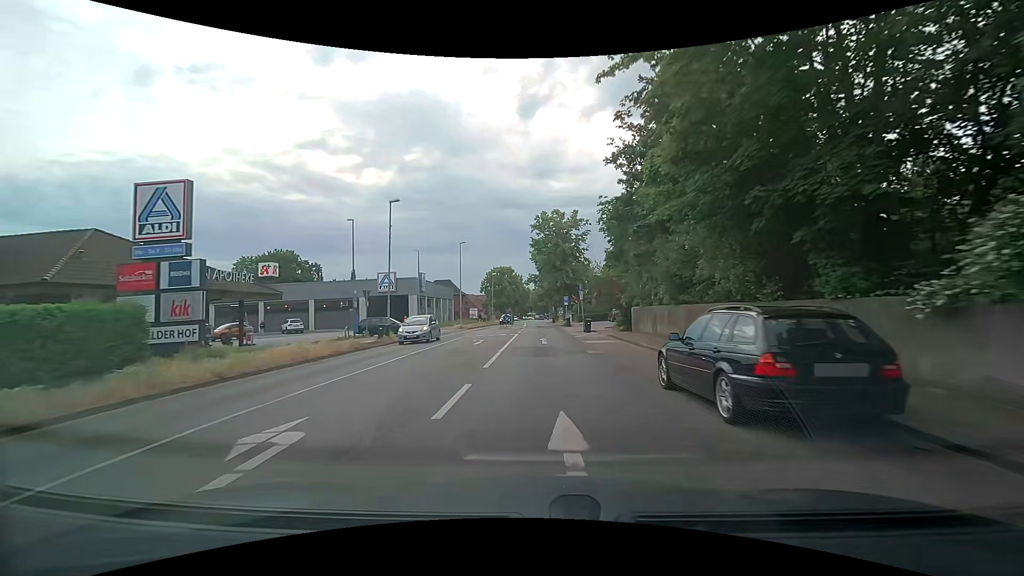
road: secondary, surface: asphalt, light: Day
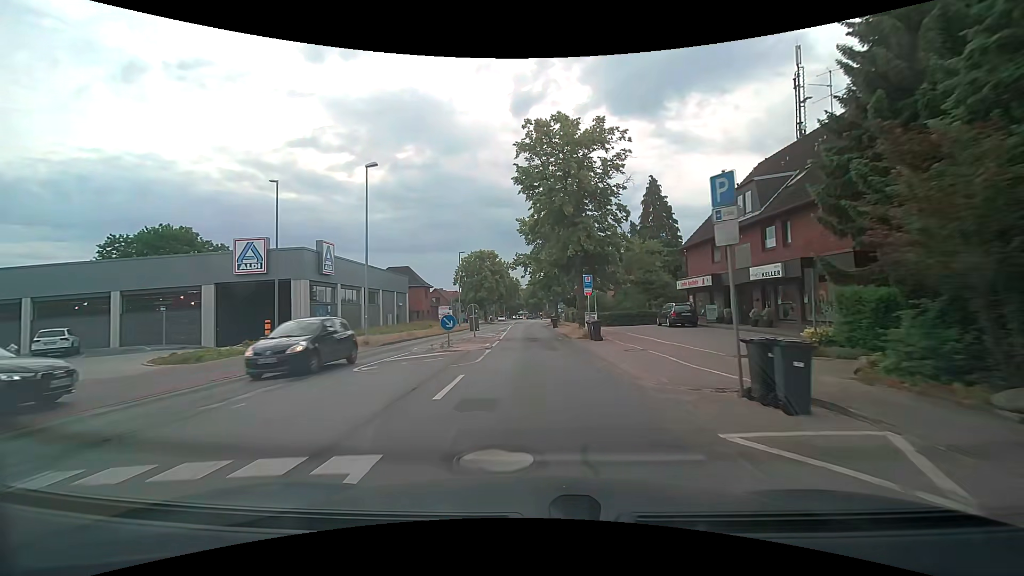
(+0.3, +28.1) m; 0°
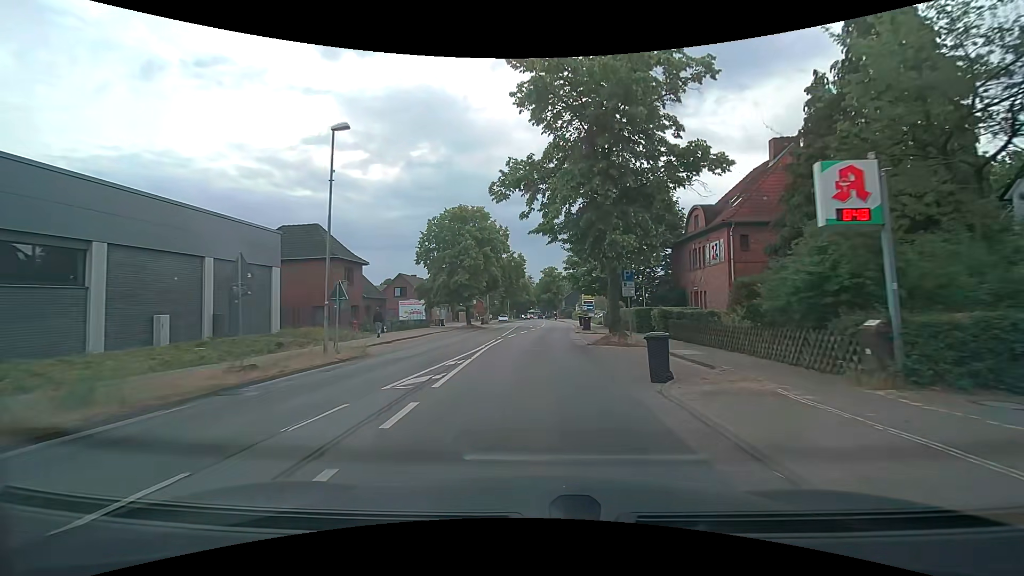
(+0.2, +35.2) m; -2°
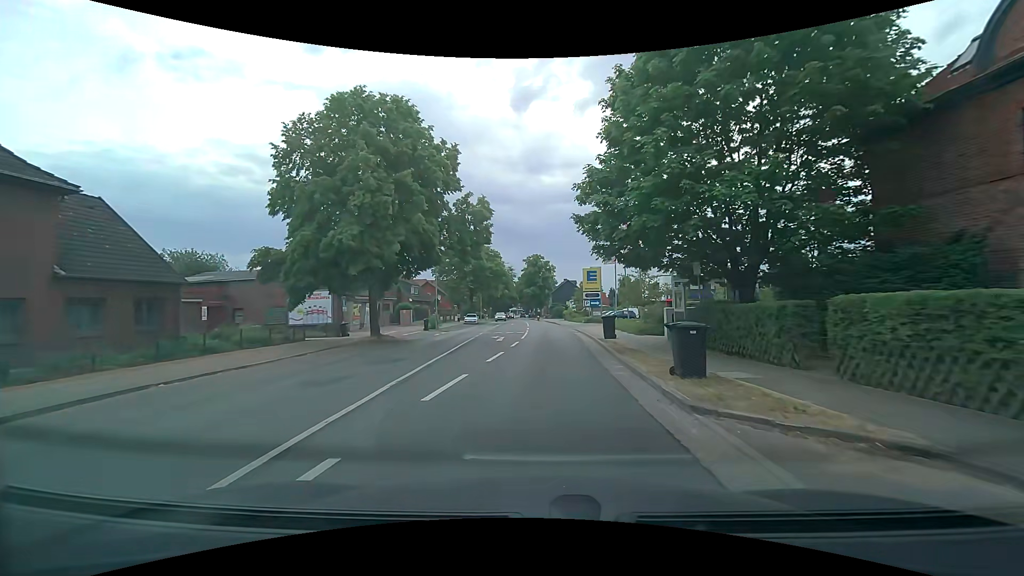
(+0.8, +26.6) m; +3°
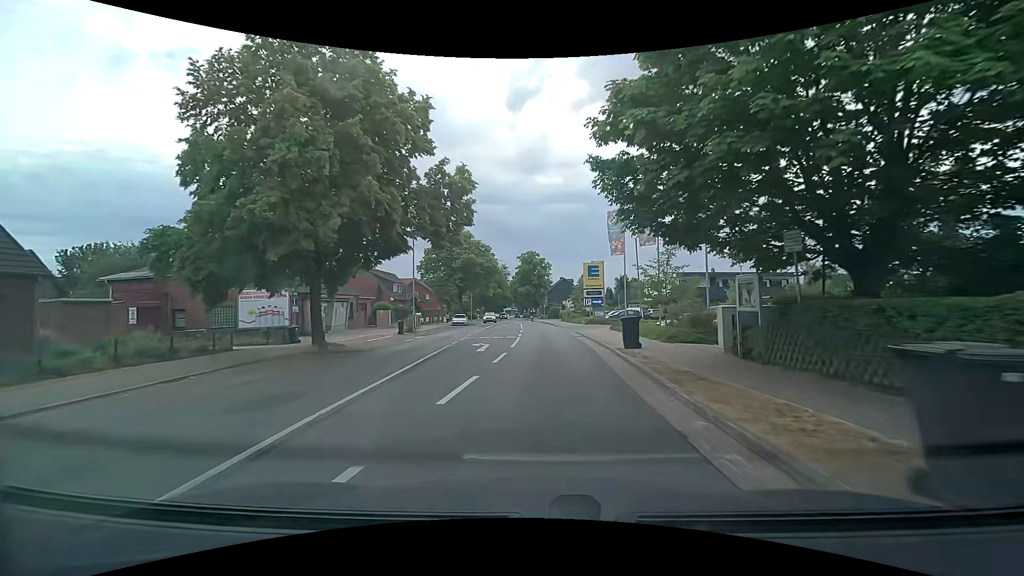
(0.0, +6.3) m; 0°
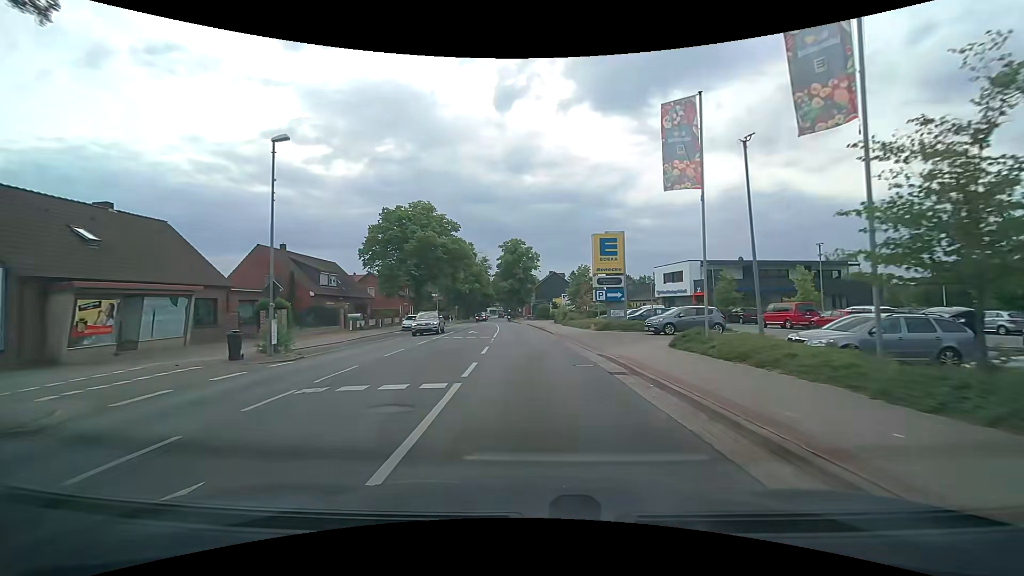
(+0.3, +17.9) m; +1°
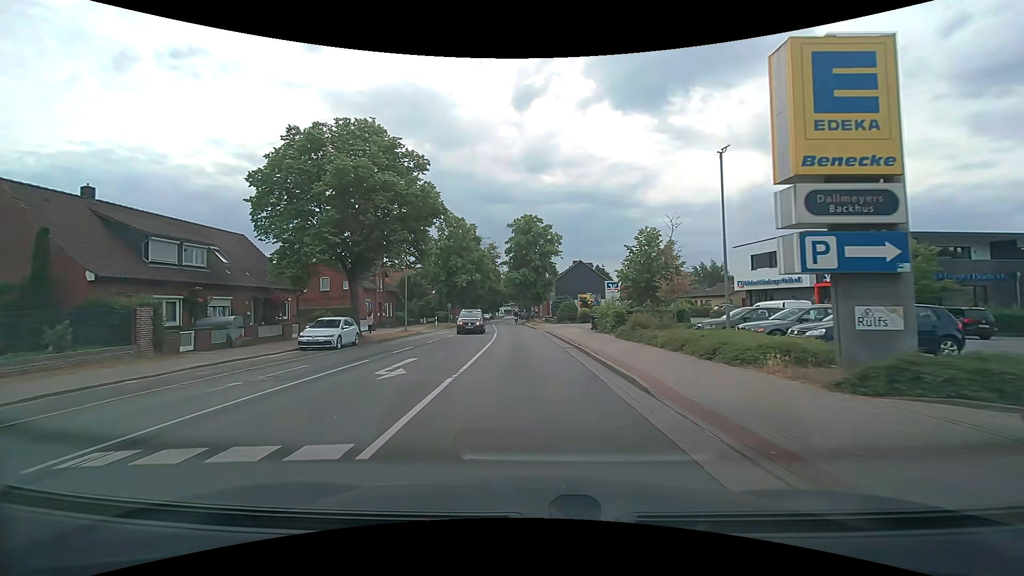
(-0.2, +22.5) m; -2°
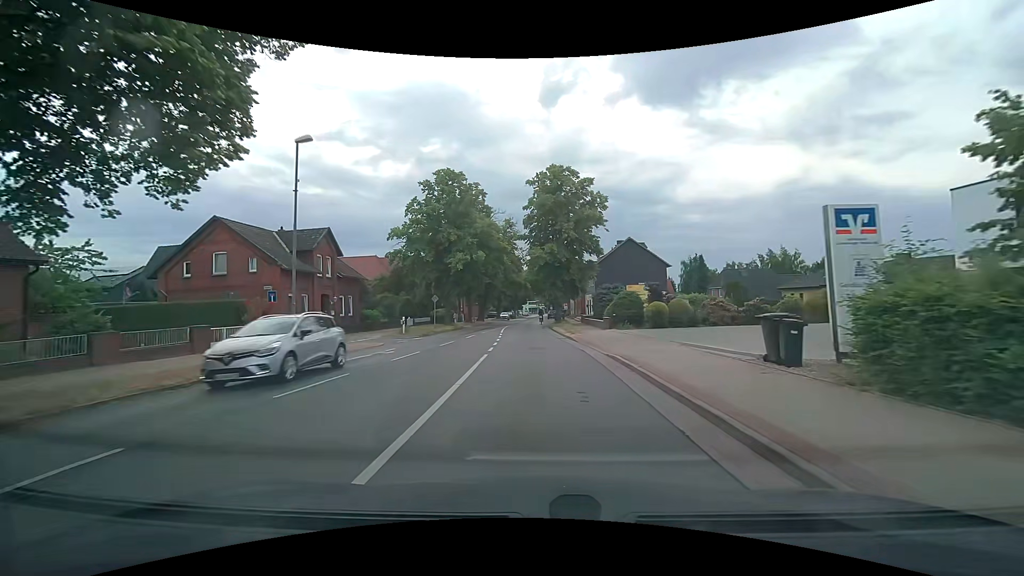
(-0.4, +22.3) m; -3°
(0, +10) (0, +20) (-1, +30) (-1, +40) (0, +50) (0, +60) (0, +70) (0, +80) (+1, +90) (+1, +100) m
